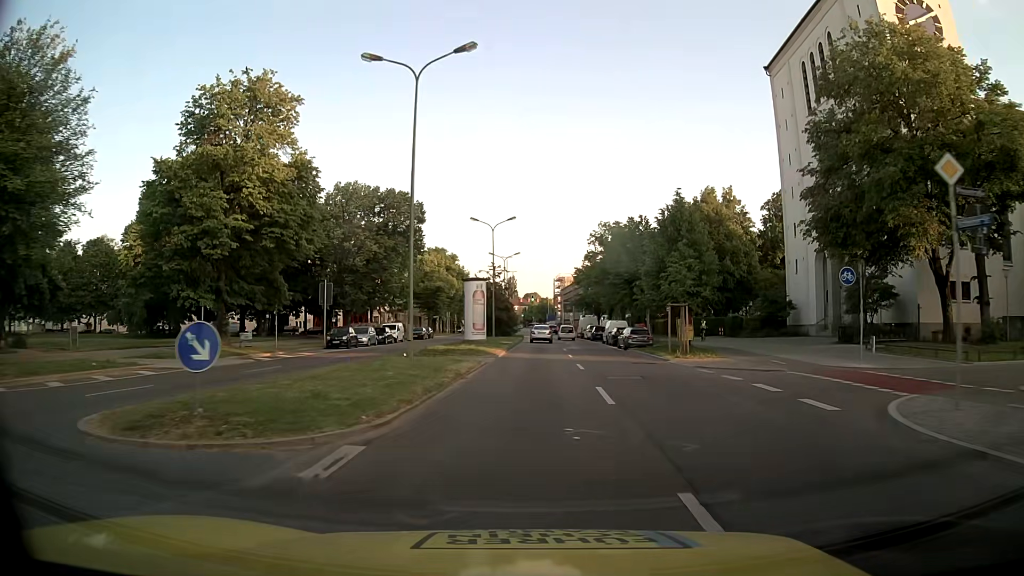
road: secondary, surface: asphalt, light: Day
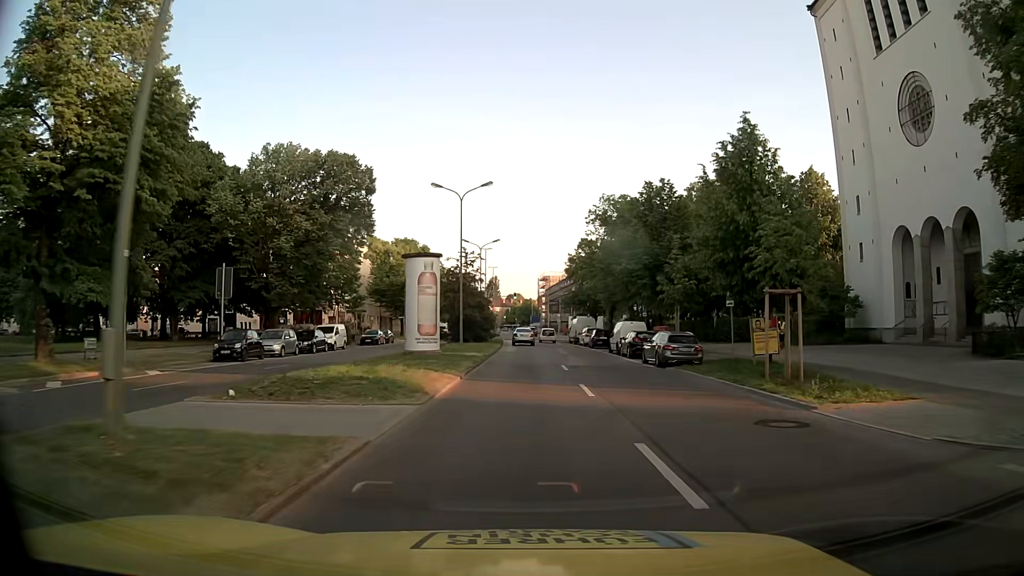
(+0.2, +15.5) m; +1°
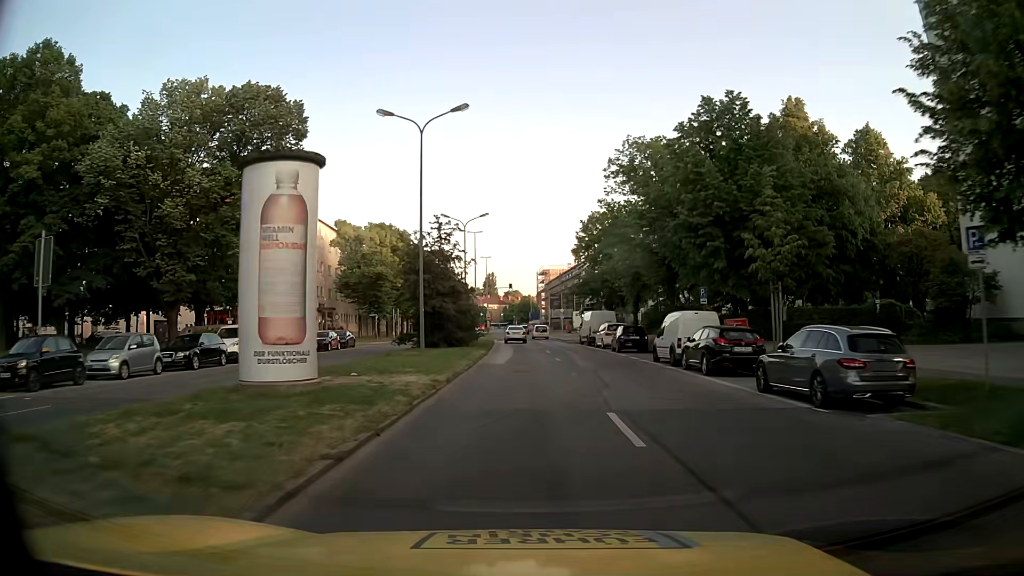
(+0.1, +15.5) m; 0°
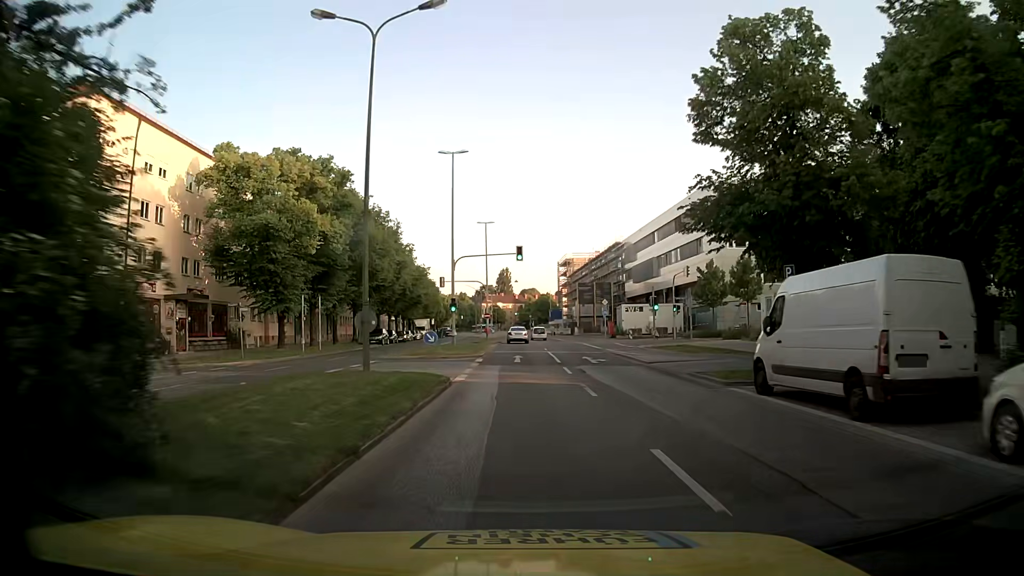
(-0.5, +38.8) m; -2°
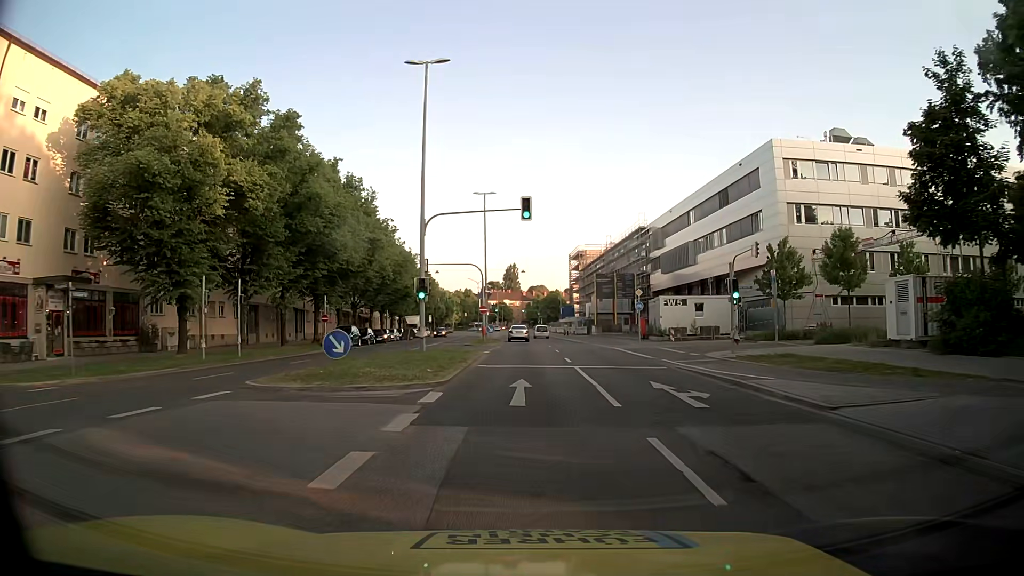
(0.0, +15.5) m; -1°
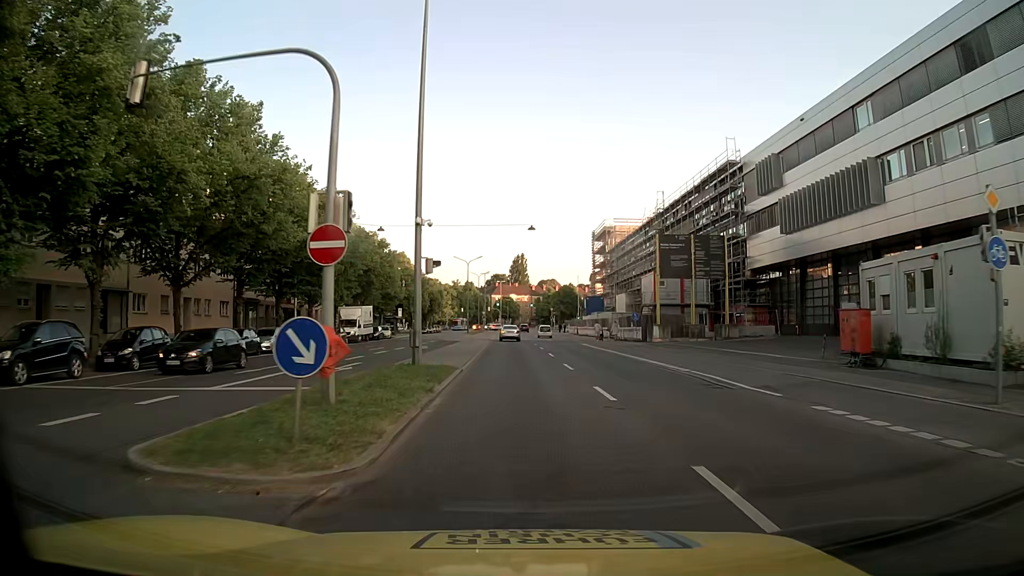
(-0.1, +38.7) m; 0°
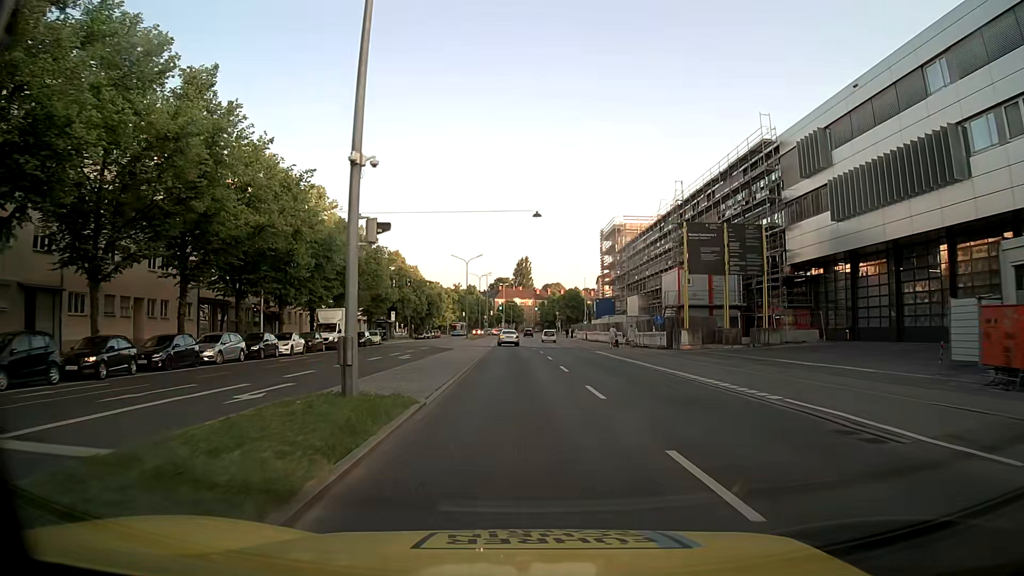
(-0.1, +7.8) m; -1°
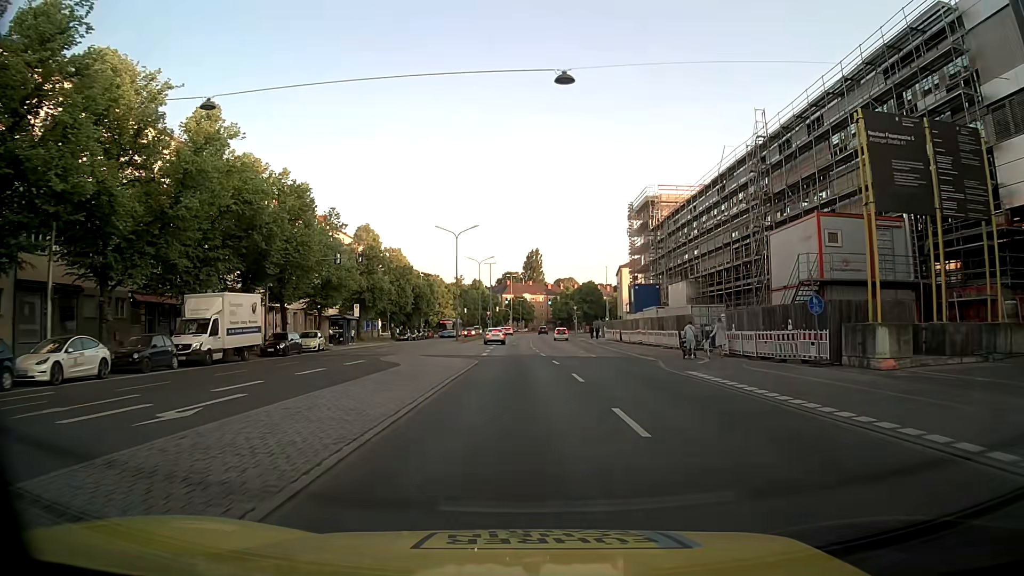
(-0.2, +23.3) m; -1°
(0, +10) (0, +20) (0, +30) (-1, +40) (-2, +50) (-3, +60) (-3, +70) (-4, +80) (-4, +90) (-4, +100) m
